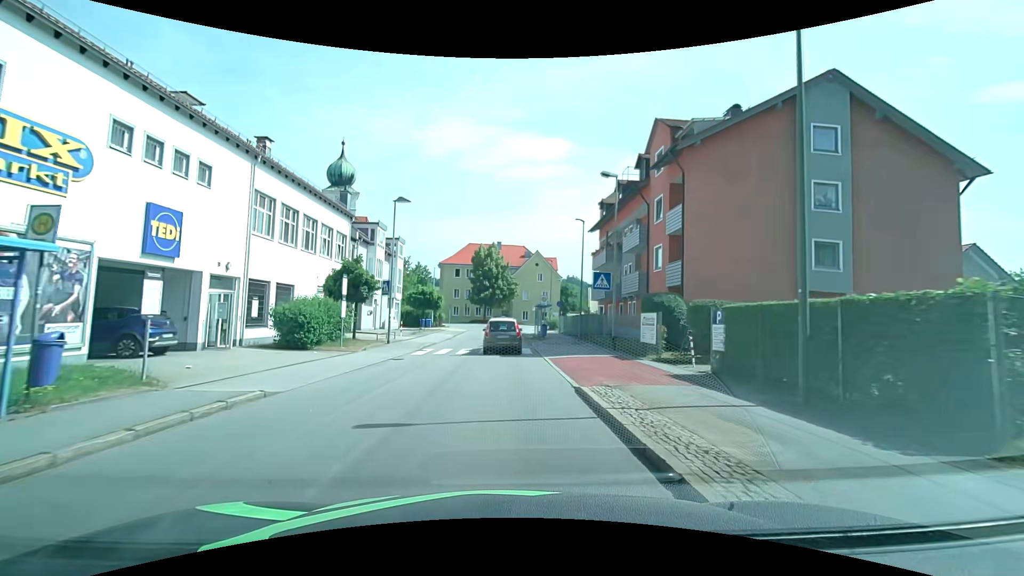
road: unclassified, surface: asphalt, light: Day
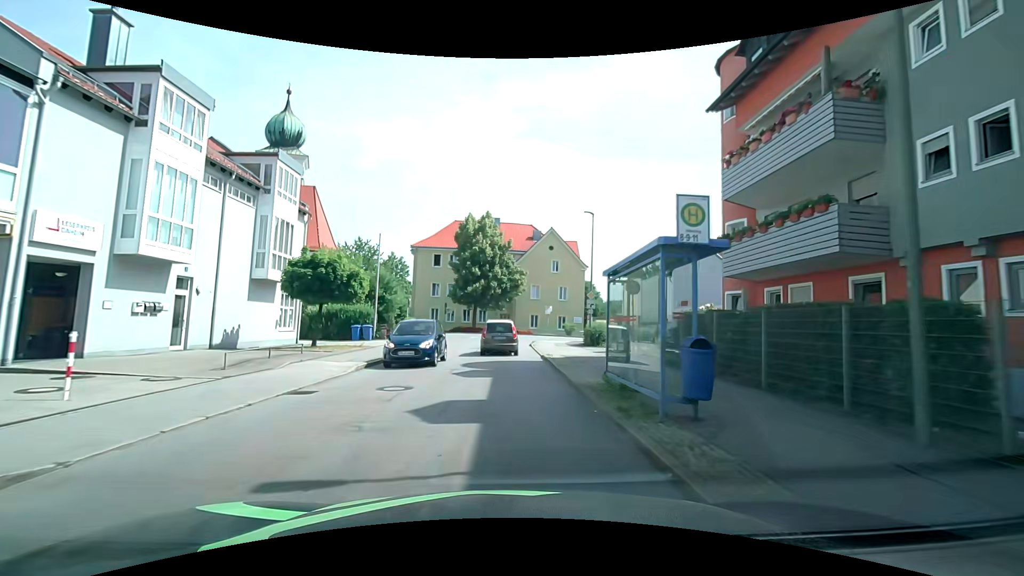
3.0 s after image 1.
(0.0, +27.5) m; 0°
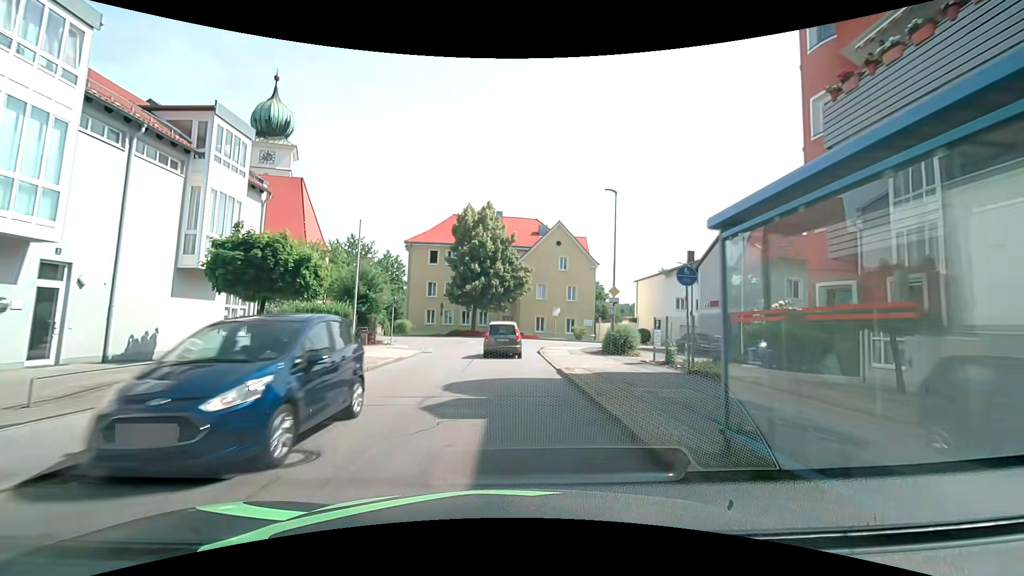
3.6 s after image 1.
(0.0, +5.6) m; 0°
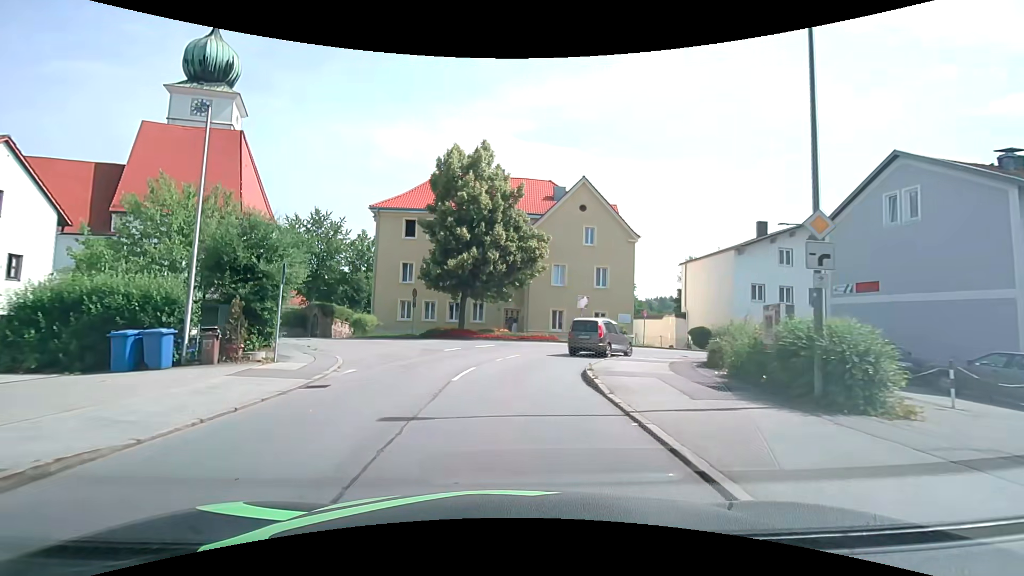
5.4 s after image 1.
(+0.1, +15.7) m; 0°
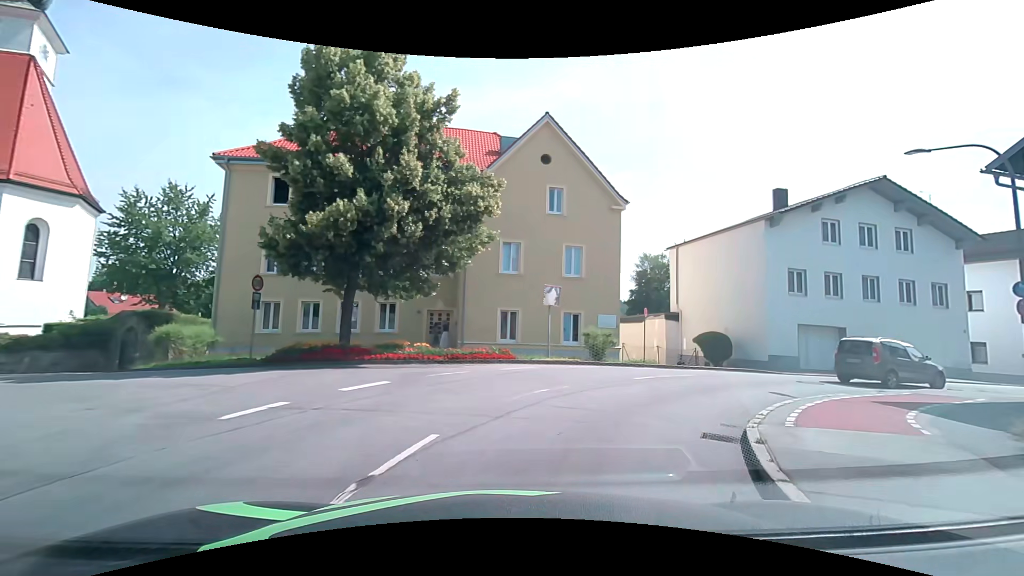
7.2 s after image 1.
(+0.5, +13.6) m; +8°
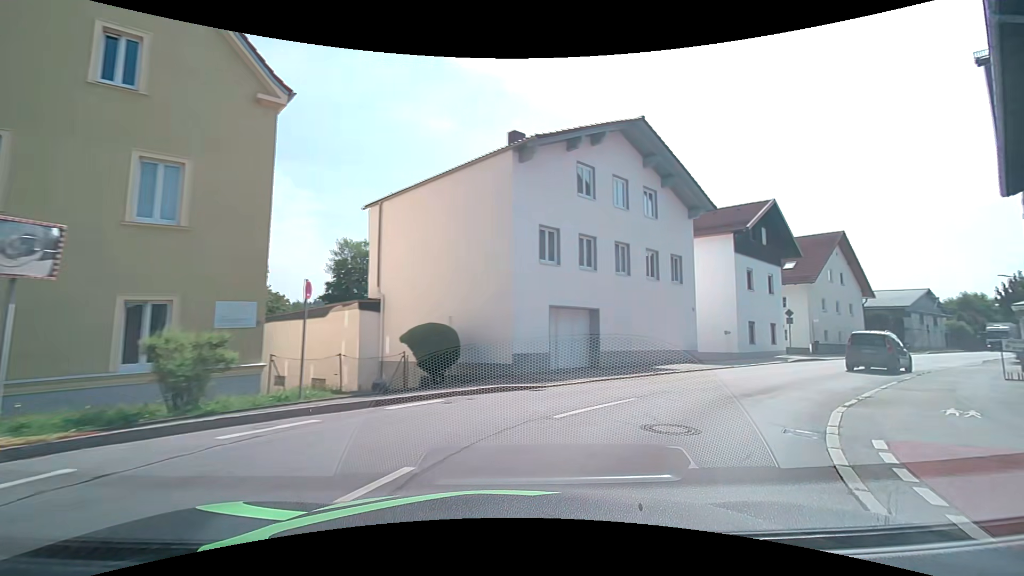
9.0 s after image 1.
(+3.2, +11.8) m; +33°
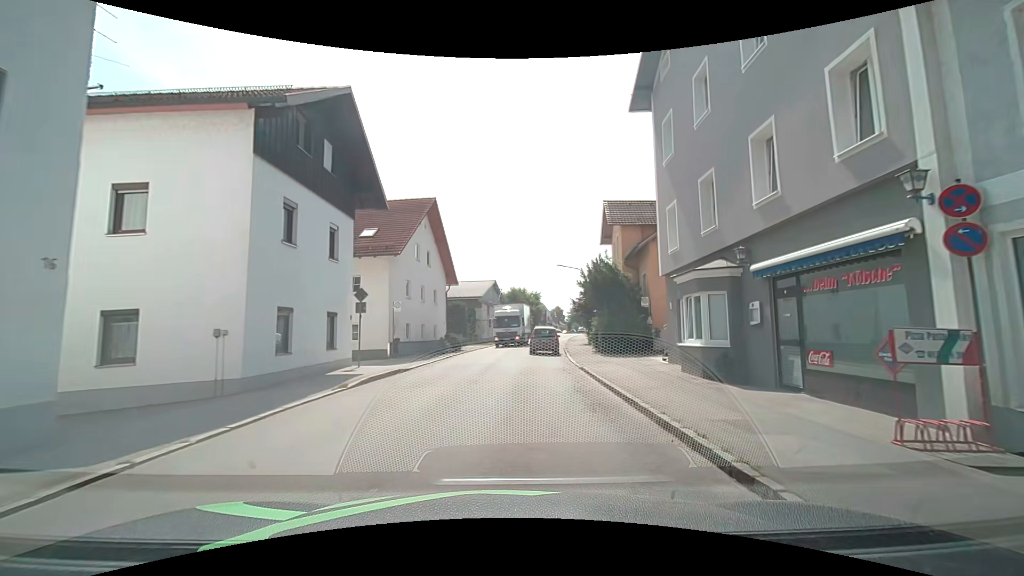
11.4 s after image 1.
(+7.8, +15.7) m; +46°
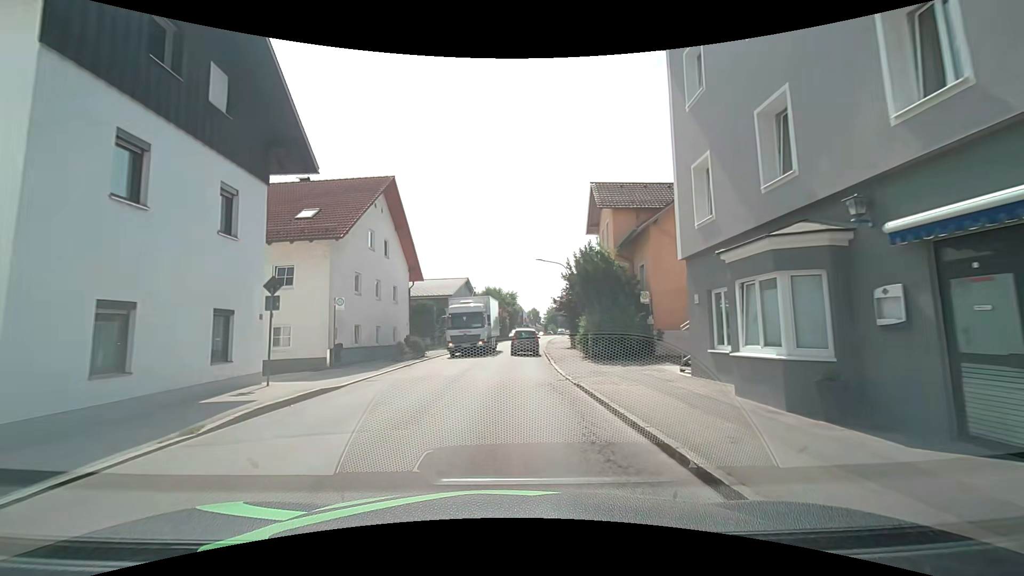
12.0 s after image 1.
(+0.1, +5.1) m; +2°
(0, +10) (0, +20) (0, +30) (+1, +40) (+2, +50) (+3, +60) (+4, +70) (+5, +80) (+7, +90) (+9, +99) m
